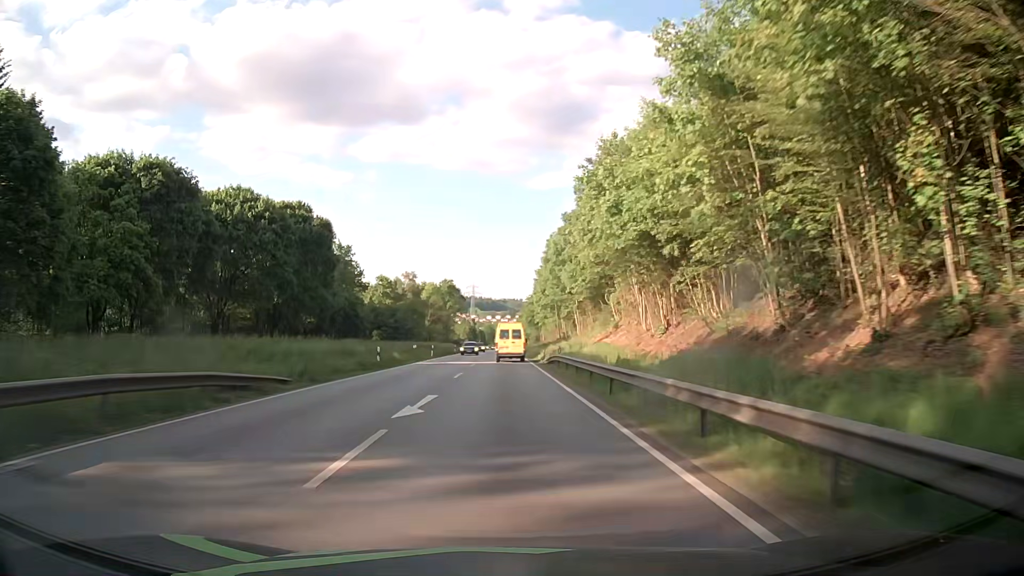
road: primary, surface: asphalt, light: Day
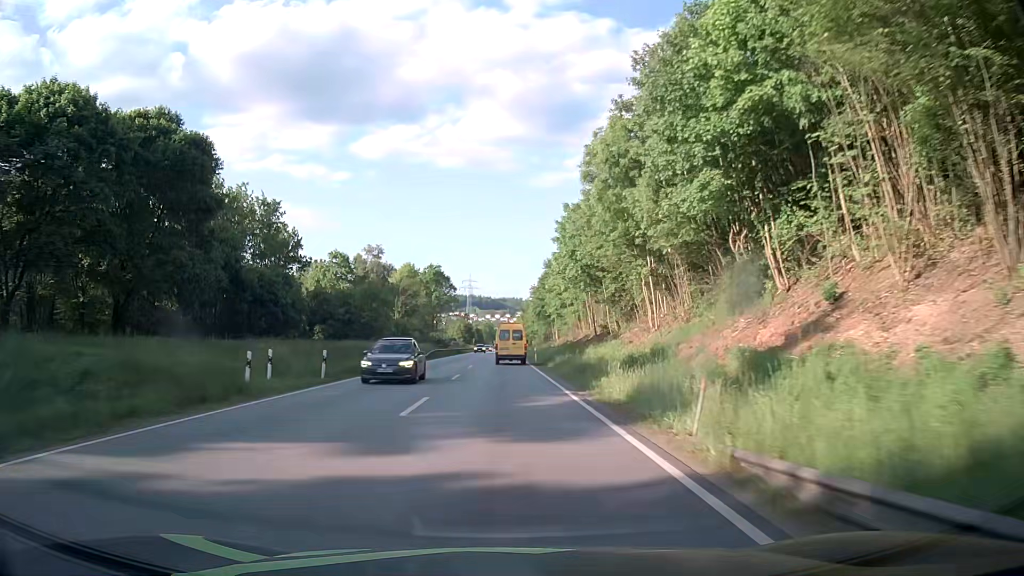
(0.0, +36.5) m; 0°
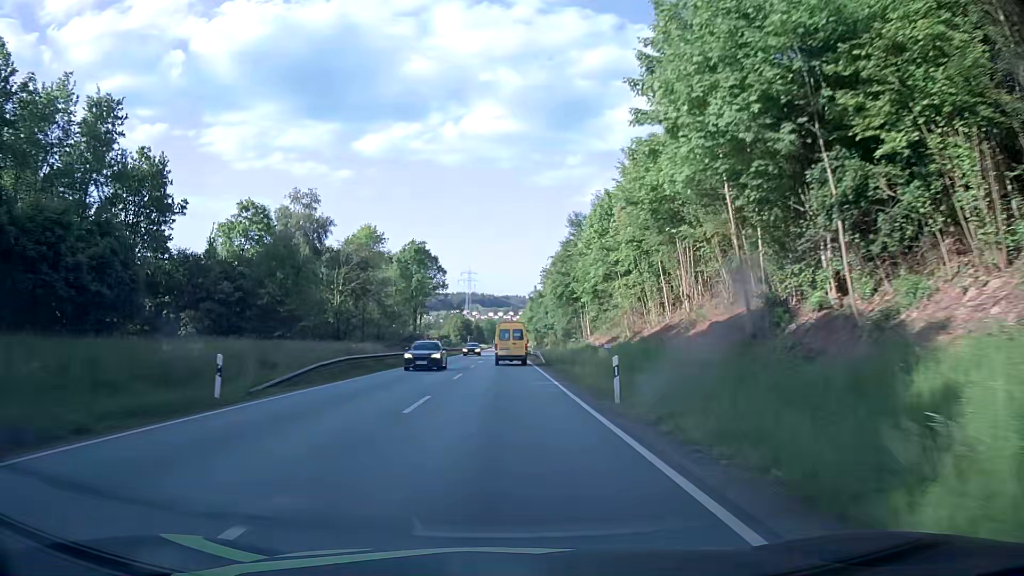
(-0.2, +35.9) m; -1°
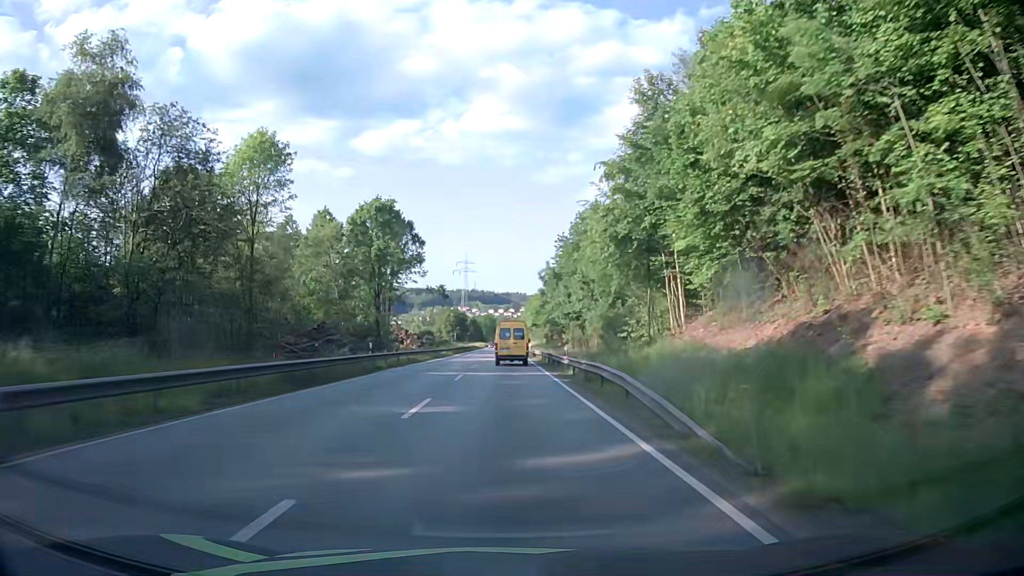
(+0.1, +35.6) m; 0°
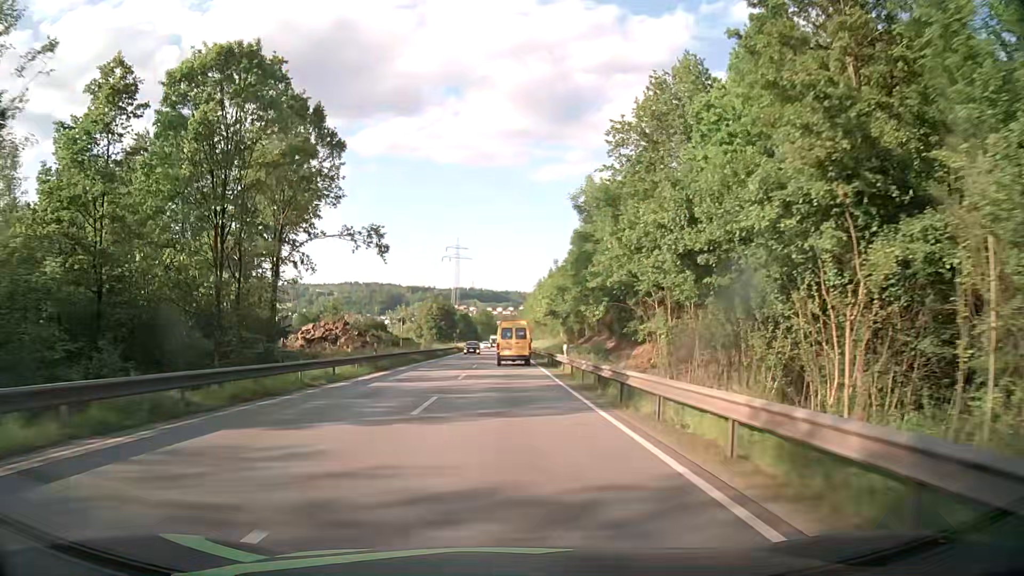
(+0.1, +47.1) m; 0°
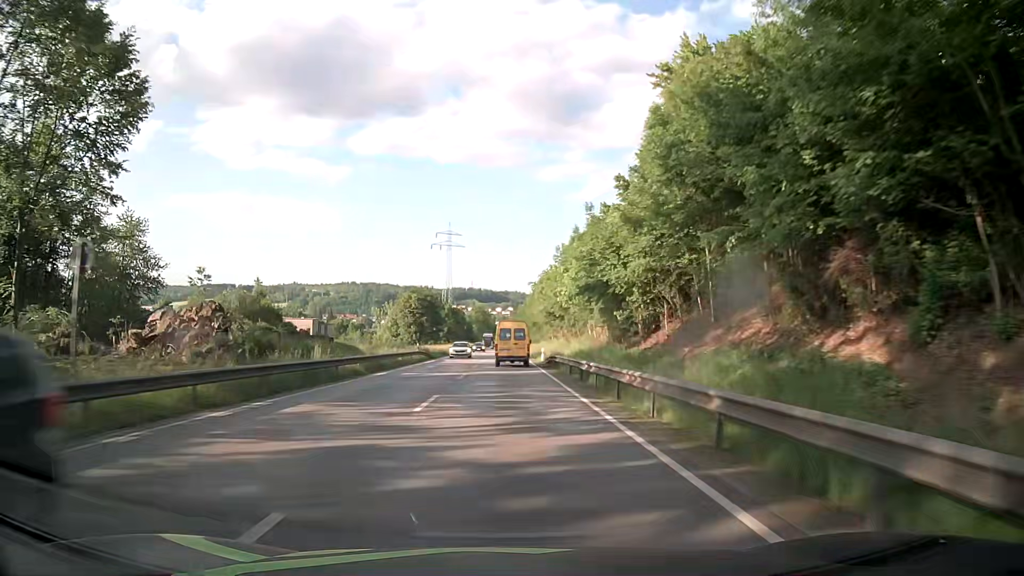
(0.0, +35.6) m; 0°
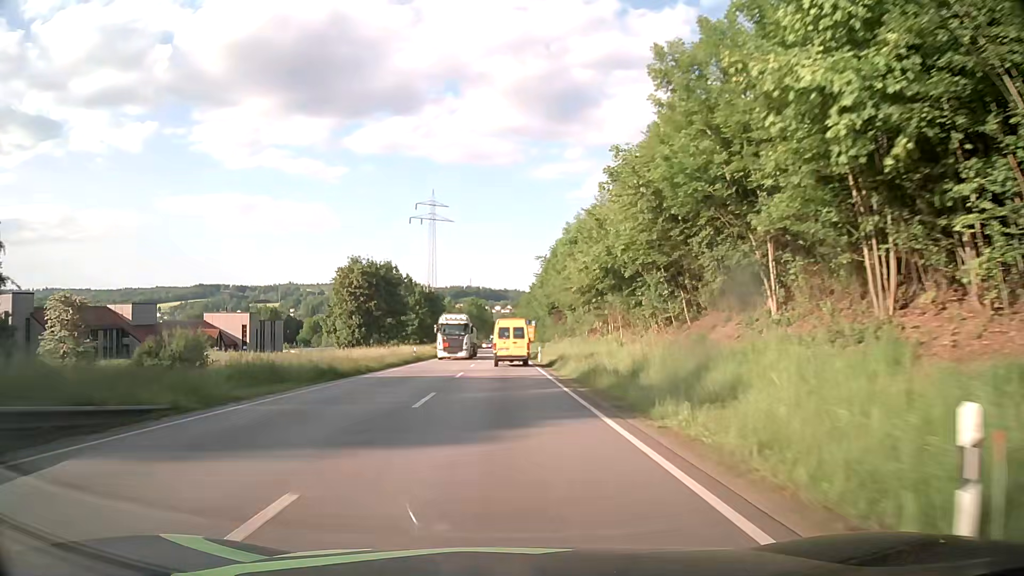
(+0.1, +47.5) m; 0°
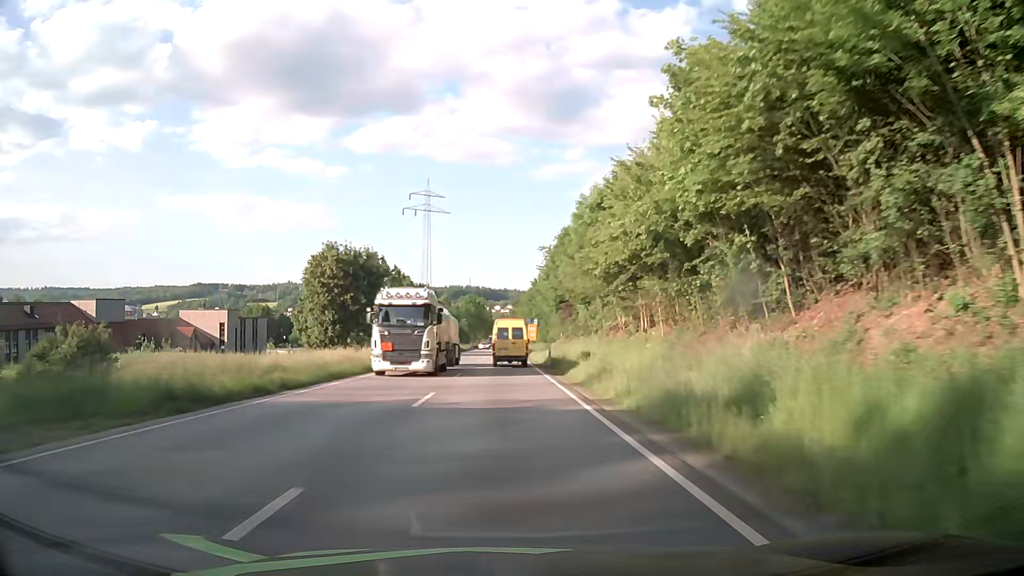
(0.0, +11.8) m; 0°
(0, +10) (0, +20) (0, +30) (0, +40) (0, +50) (0, +60) (0, +70) (0, +80) (0, +90) (0, +100) m
